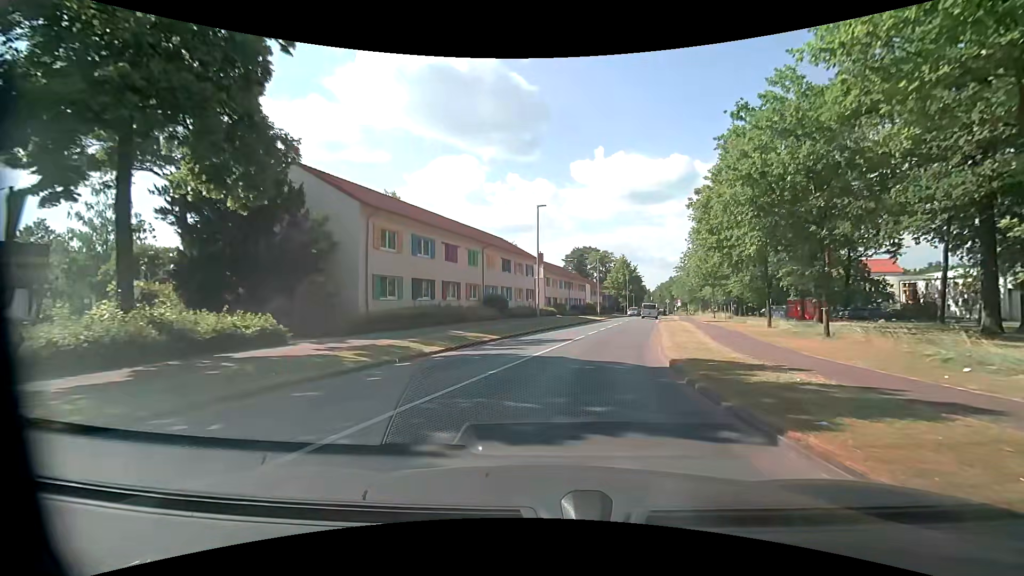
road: tertiary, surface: asphalt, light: Day
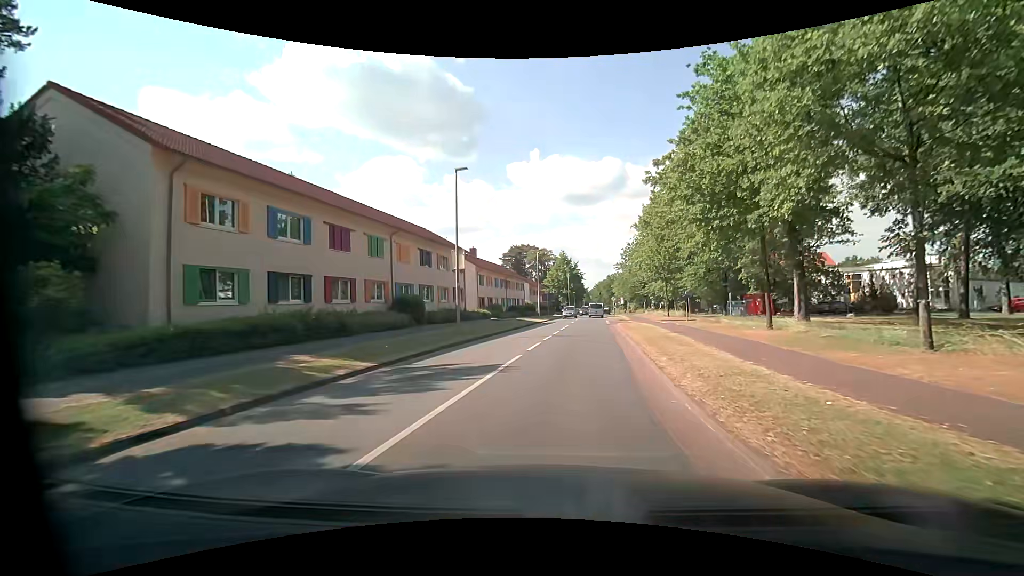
(+0.4, +9.1) m; +6°
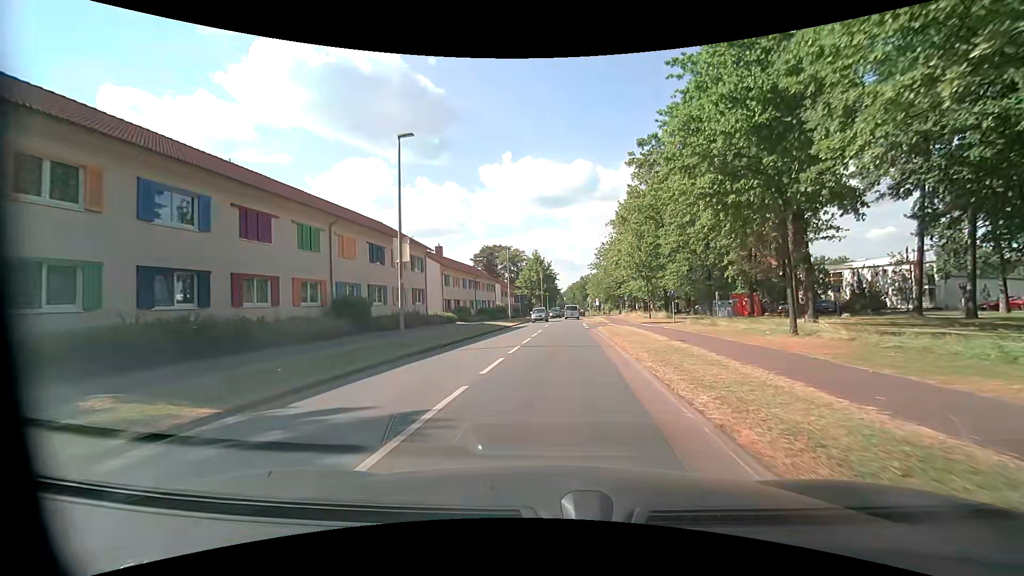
(+0.1, +4.9) m; +3°
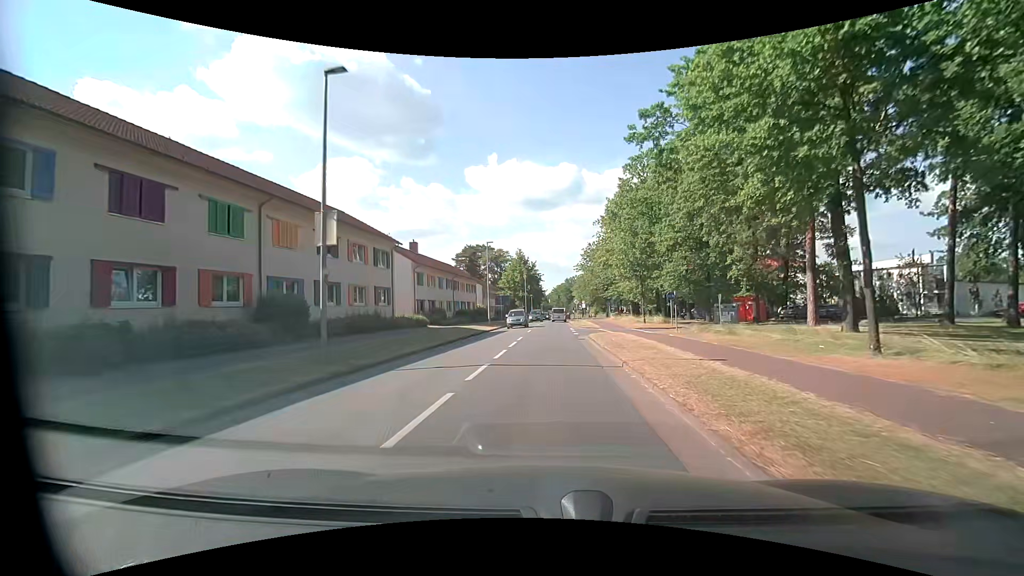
(0.0, +5.2) m; +2°
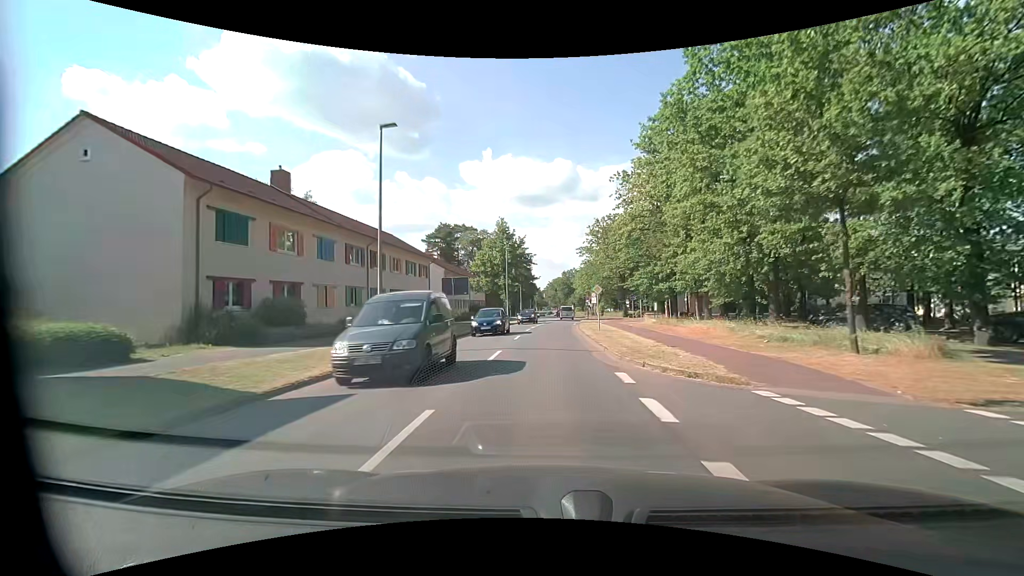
(+0.1, +29.0) m; 0°
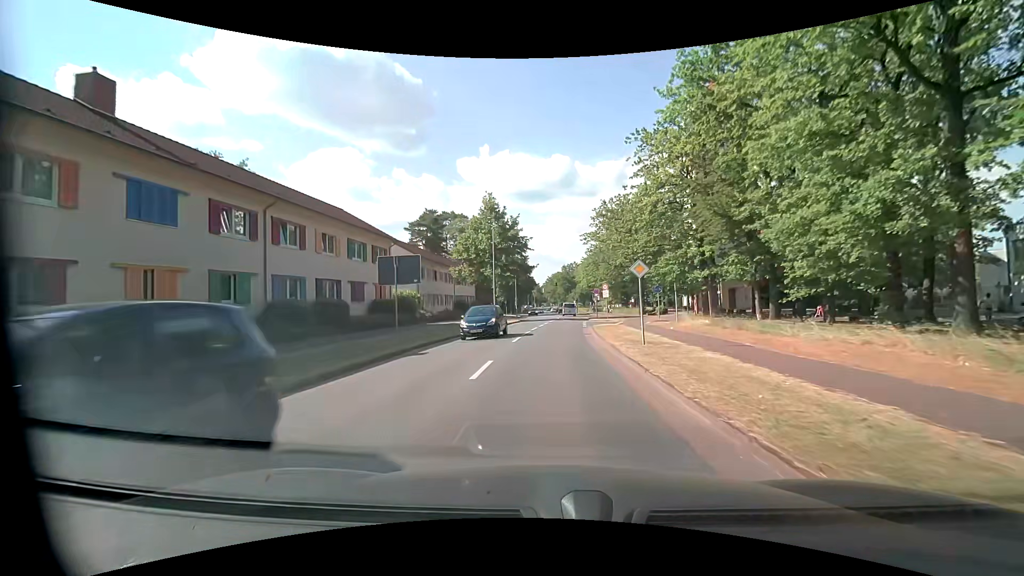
(-0.1, +12.8) m; -1°
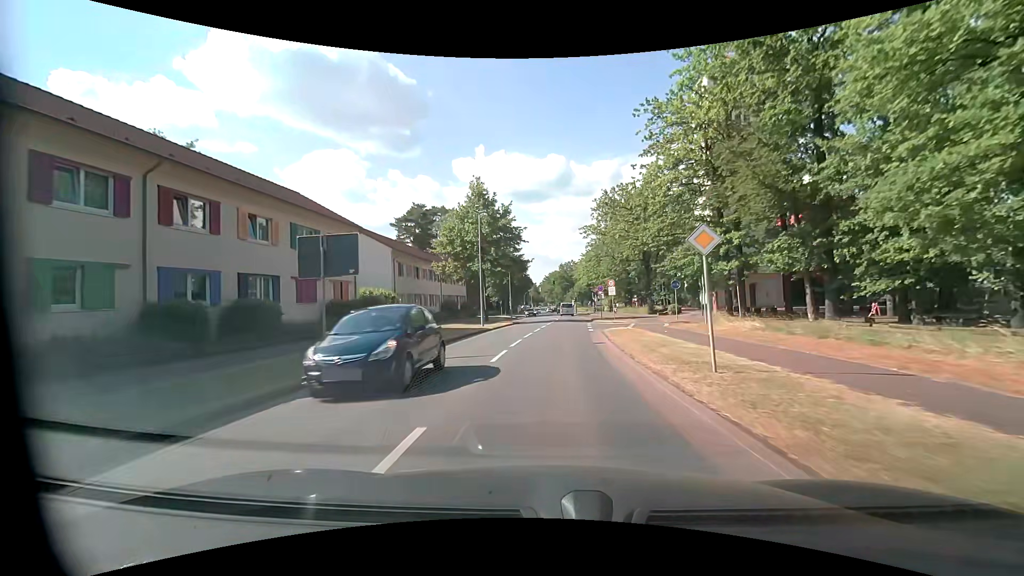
(+0.1, +6.6) m; +2°
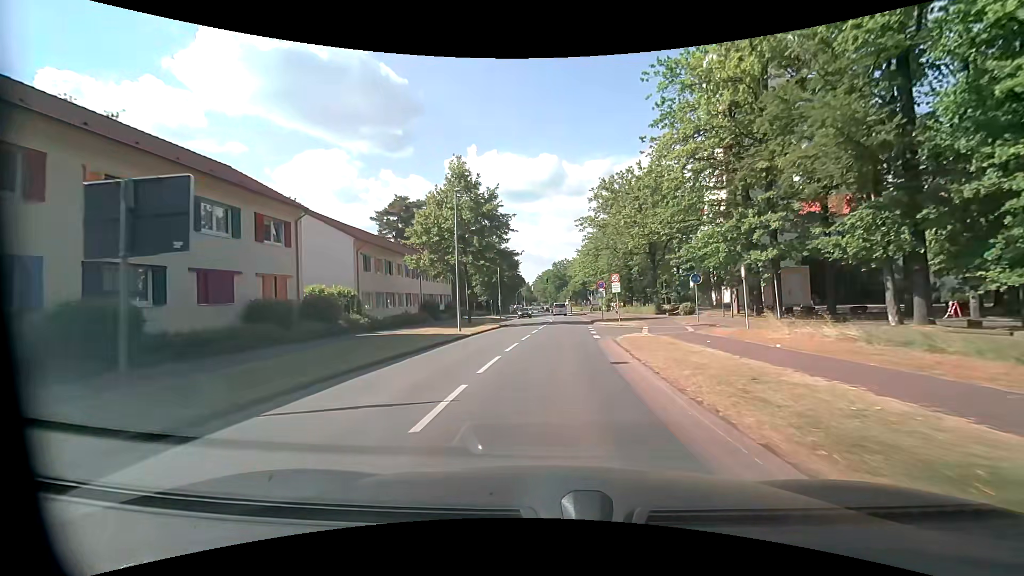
(0.0, +6.5) m; 0°
(0, +10) (+1, +20) (+1, +30) (+2, +40) (+2, +50) (+2, +60) (+2, +70) (+2, +80) (+2, +90) (+2, +100) m
